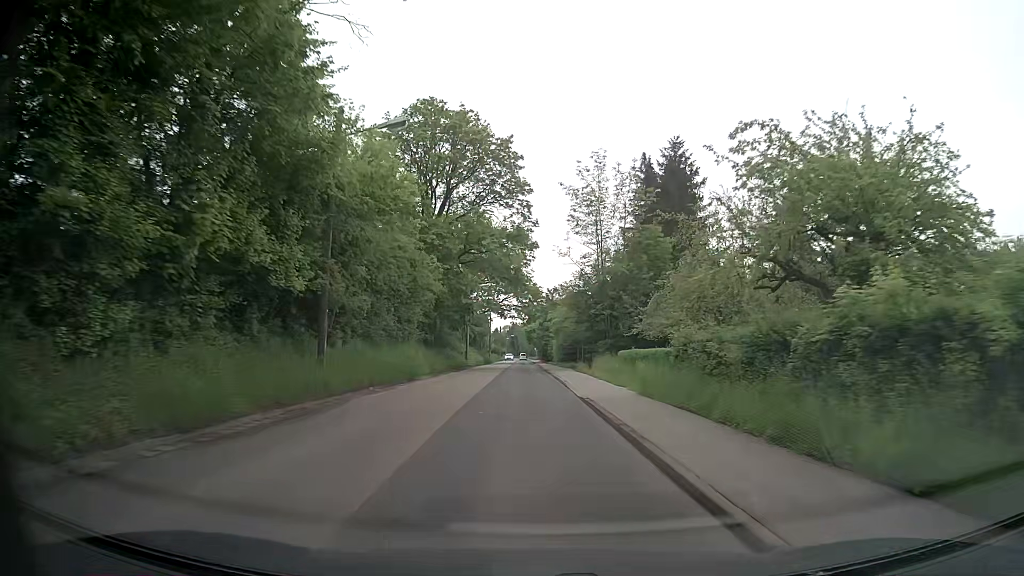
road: secondary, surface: asphalt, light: Day
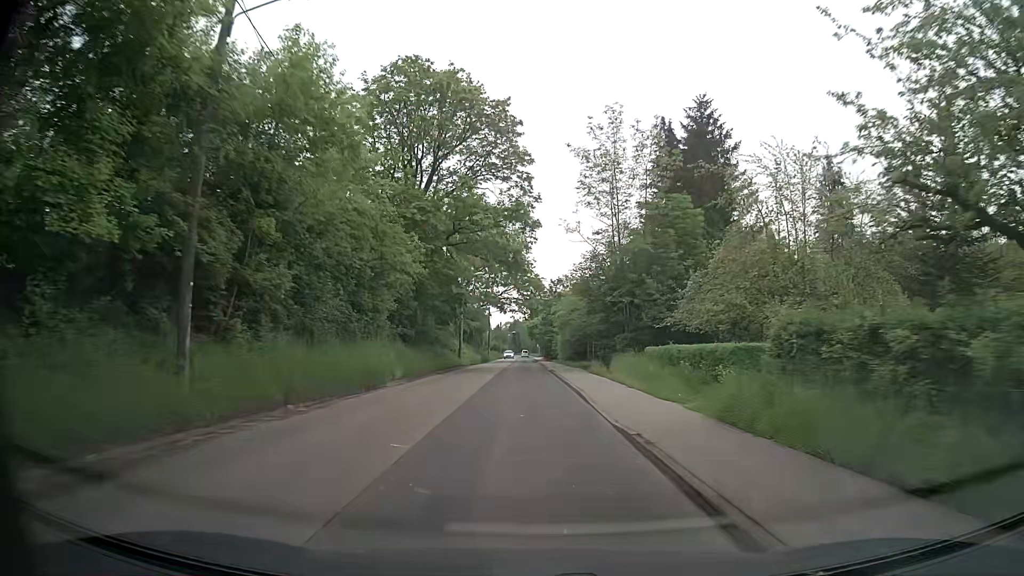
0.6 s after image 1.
(+0.1, +7.9) m; 0°
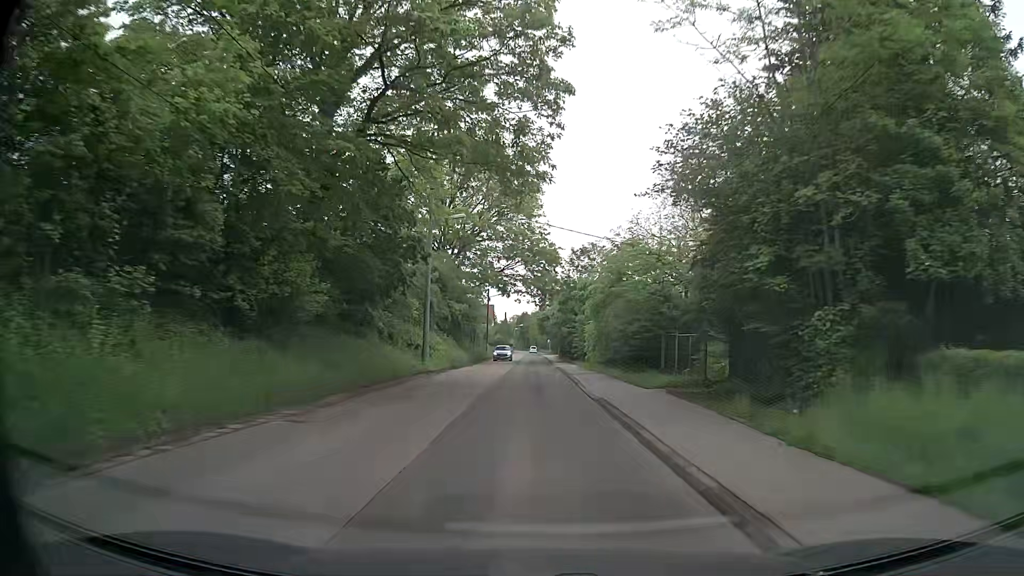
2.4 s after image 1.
(-0.4, +23.8) m; -1°
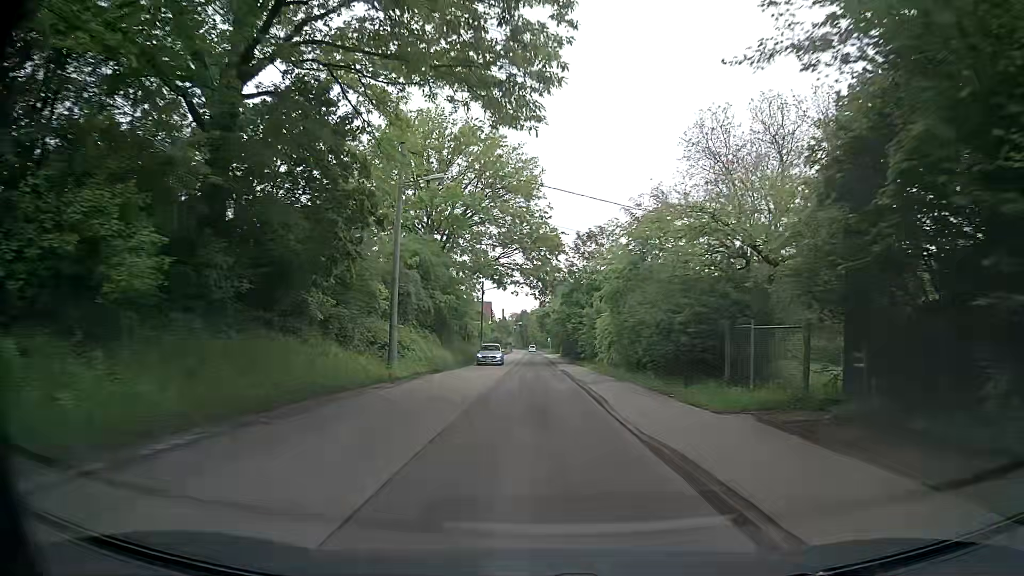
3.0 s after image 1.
(0.0, +8.0) m; 0°
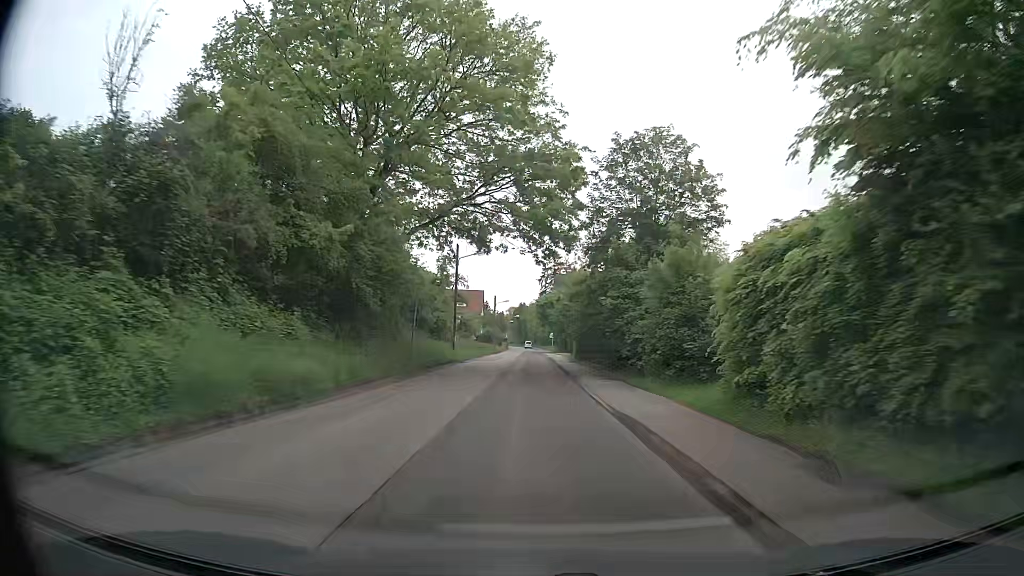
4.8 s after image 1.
(+0.1, +24.1) m; 0°
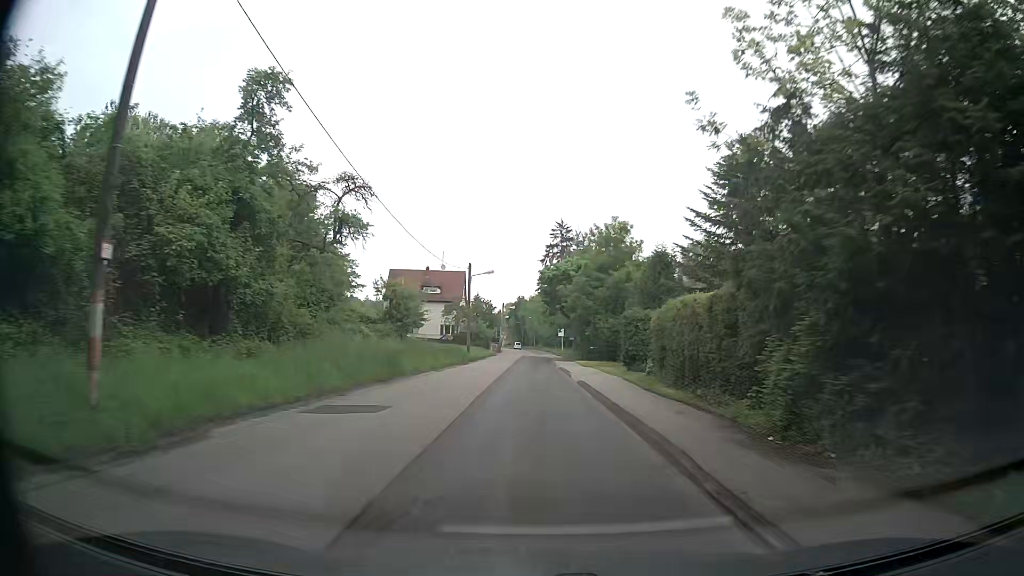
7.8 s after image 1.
(+0.2, +39.9) m; 0°
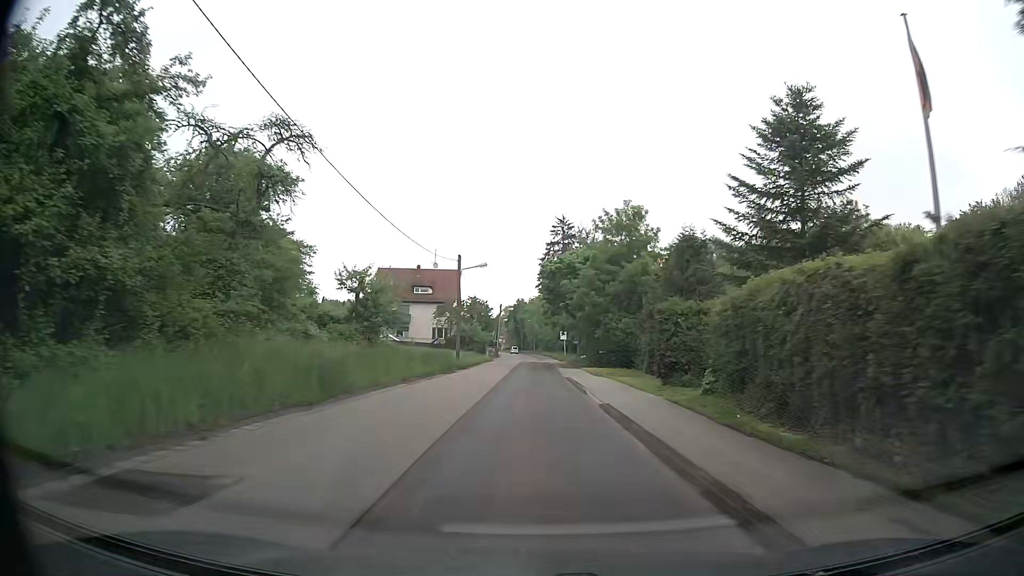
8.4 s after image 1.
(+0.1, +7.8) m; 0°
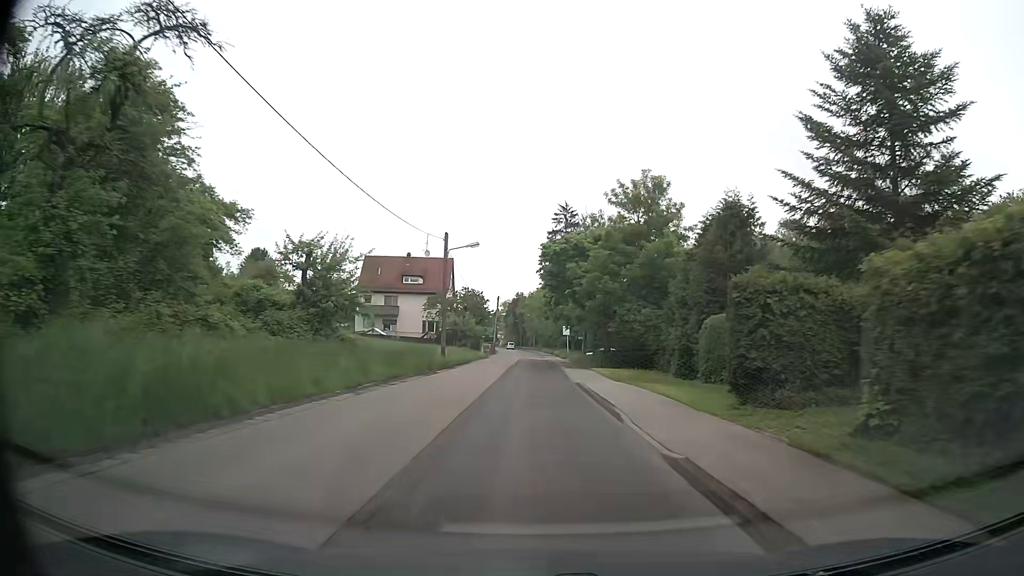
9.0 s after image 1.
(0.0, +7.8) m; 0°
(0, +10) (0, +20) (0, +30) (0, +40) (0, +50) (0, +60) (0, +70) (0, +80) (0, +90) (0, +100) m
